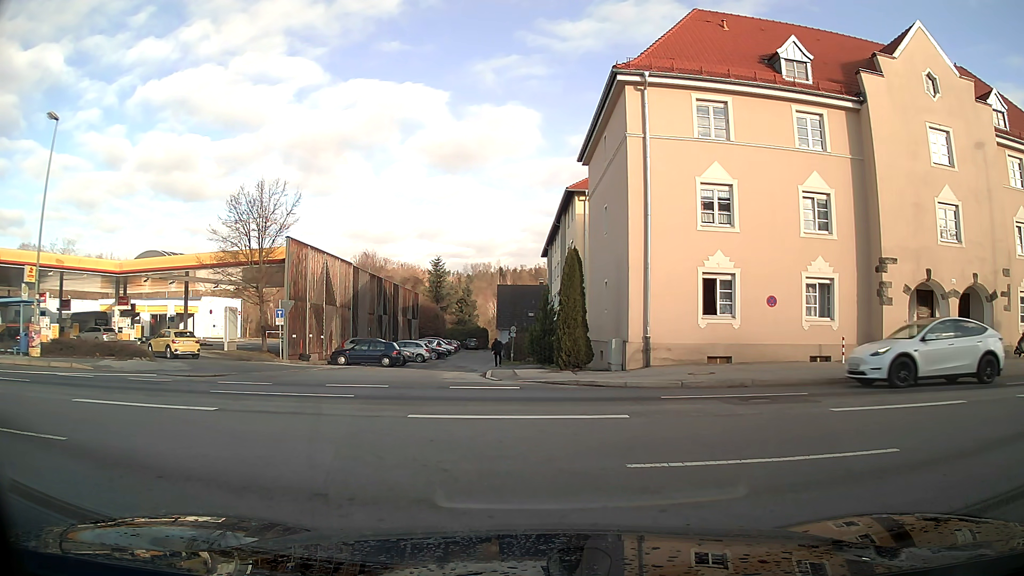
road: residential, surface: asphalt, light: Day
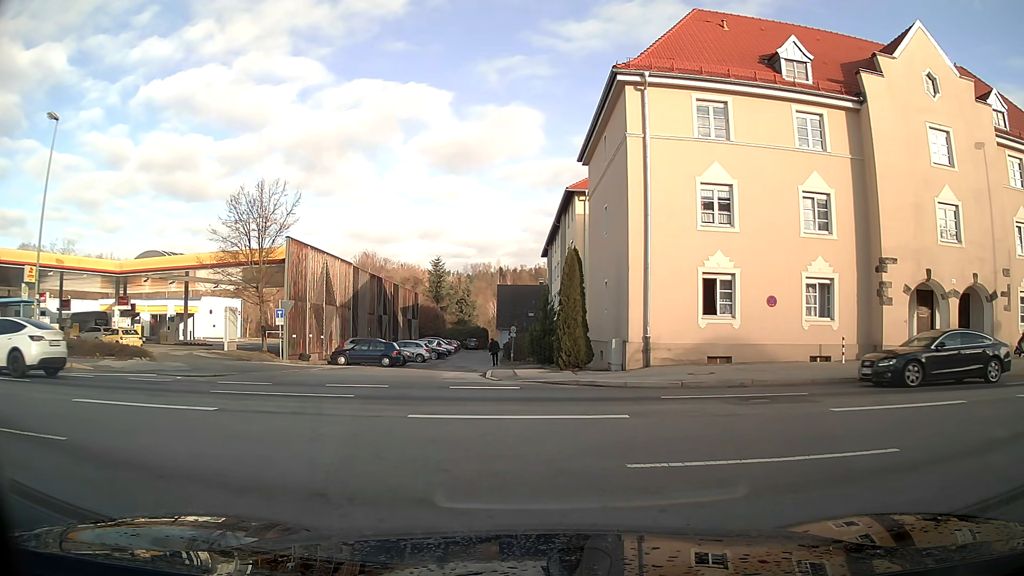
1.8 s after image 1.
(0.0, 0.0) m; 0°
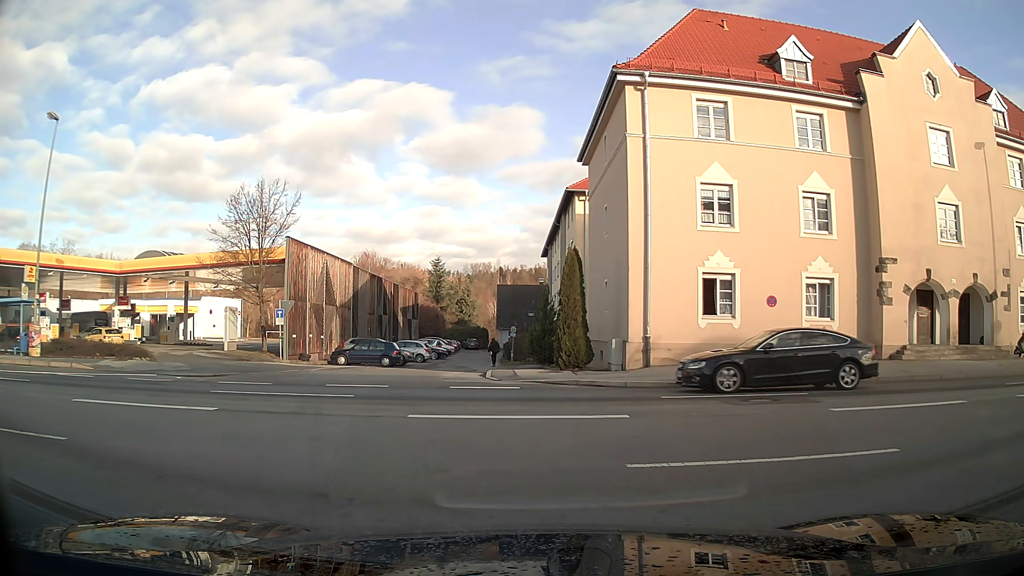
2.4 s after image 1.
(0.0, 0.0) m; 0°
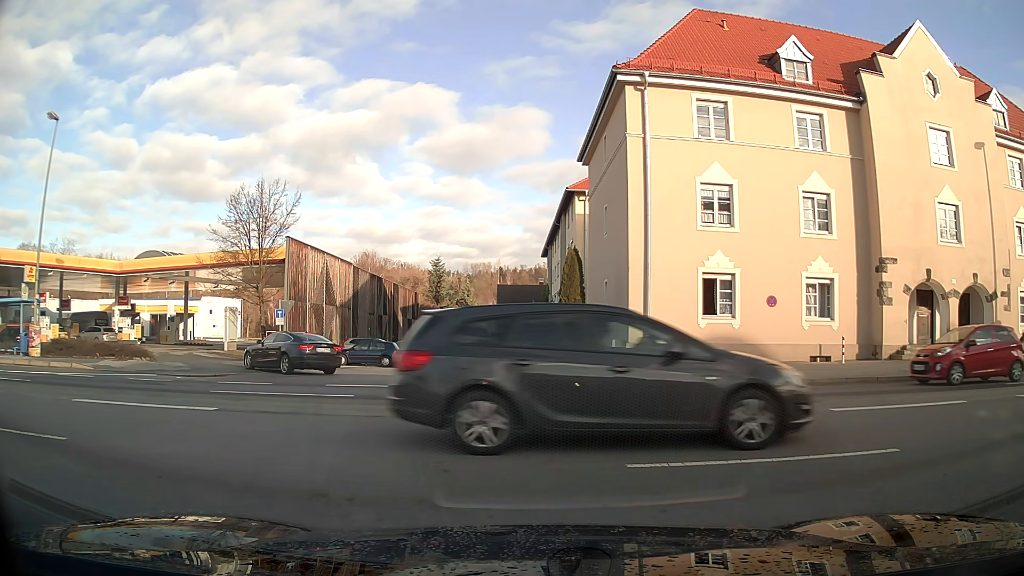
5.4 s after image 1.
(0.0, 0.0) m; 0°
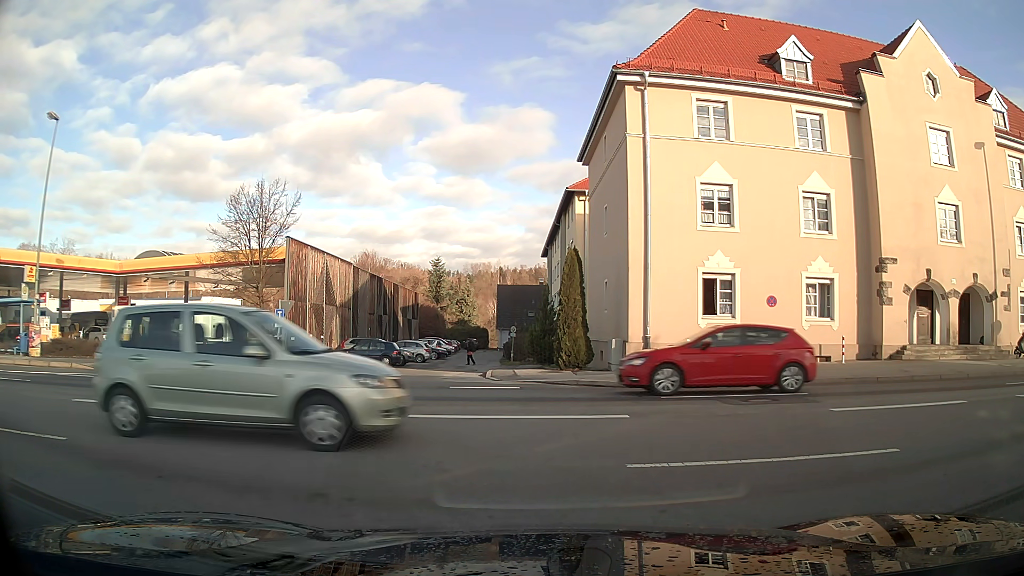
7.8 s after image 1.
(0.0, 0.0) m; 0°
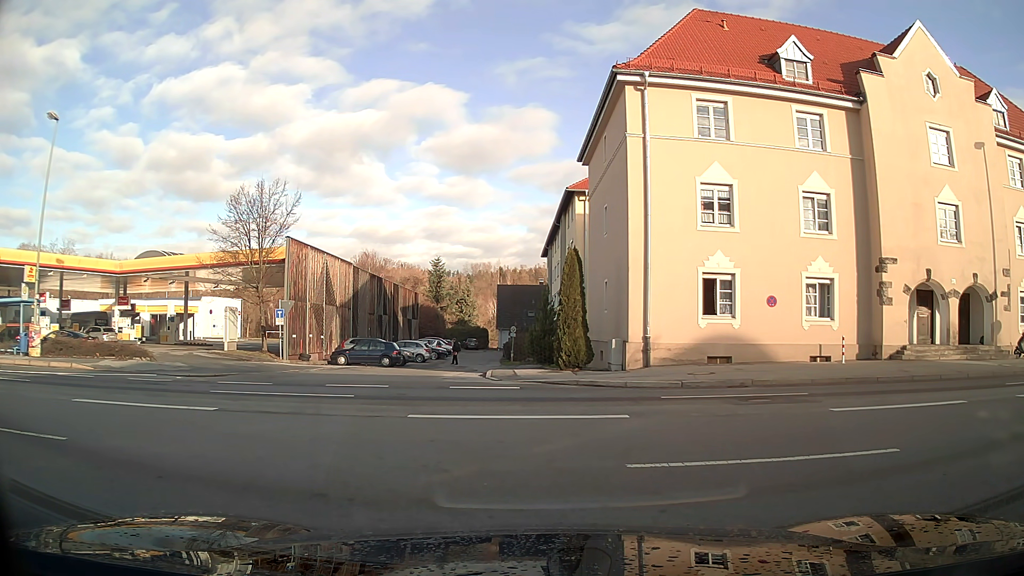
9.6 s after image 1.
(0.0, 0.0) m; 0°
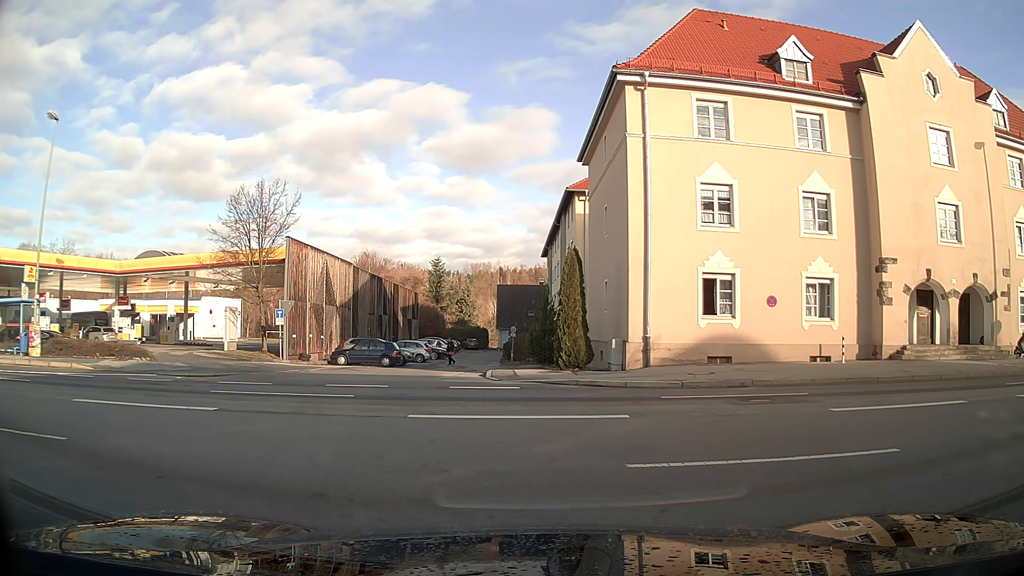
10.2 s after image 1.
(0.0, 0.0) m; 0°
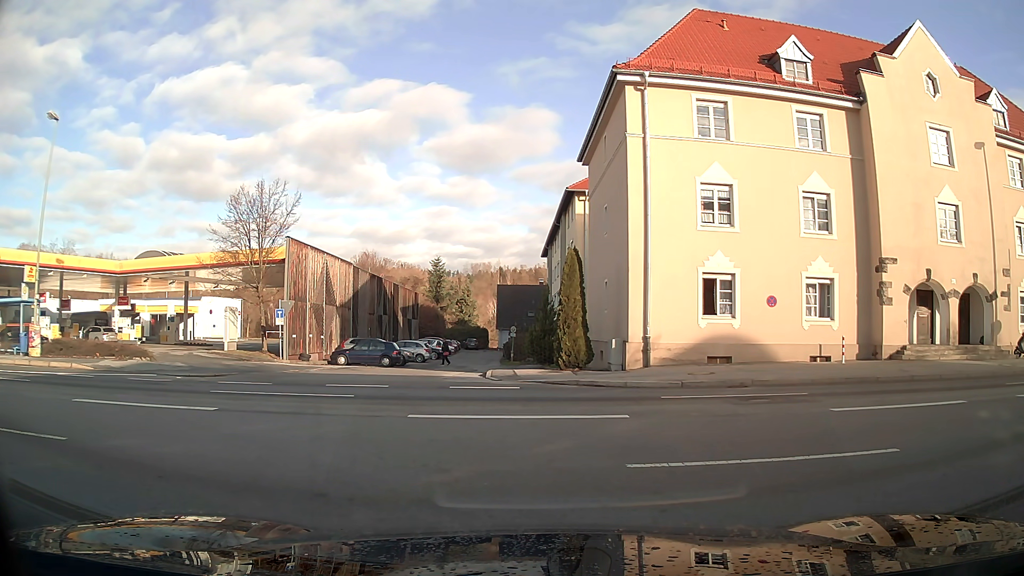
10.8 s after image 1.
(0.0, 0.0) m; 0°
